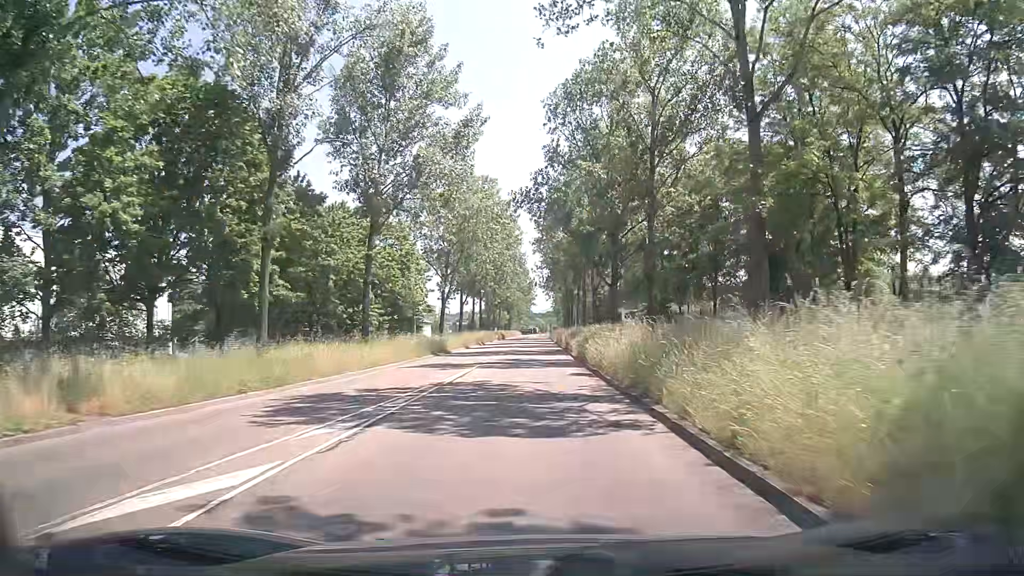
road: secondary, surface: asphalt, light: Day
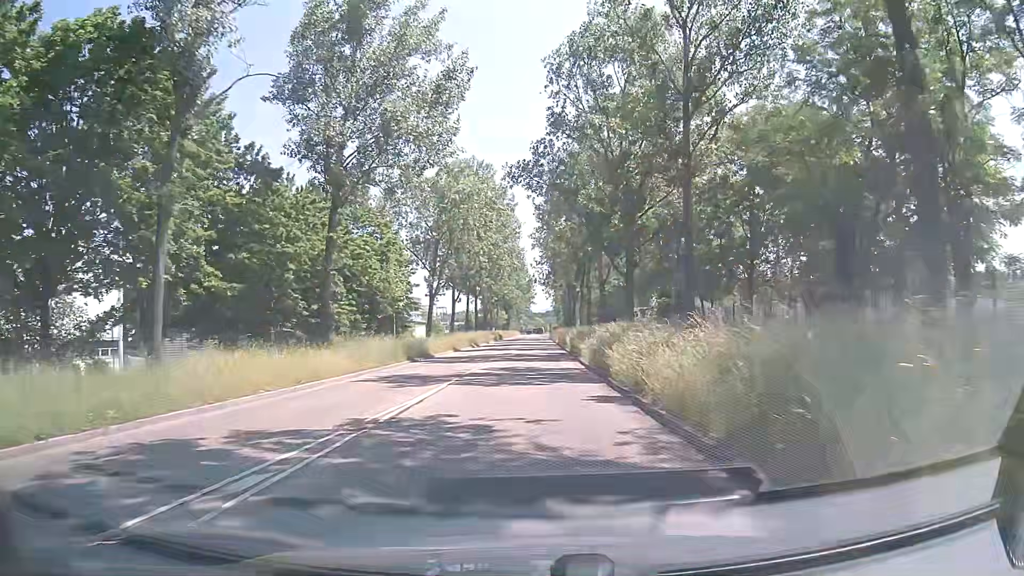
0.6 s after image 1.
(0.0, +7.3) m; 0°
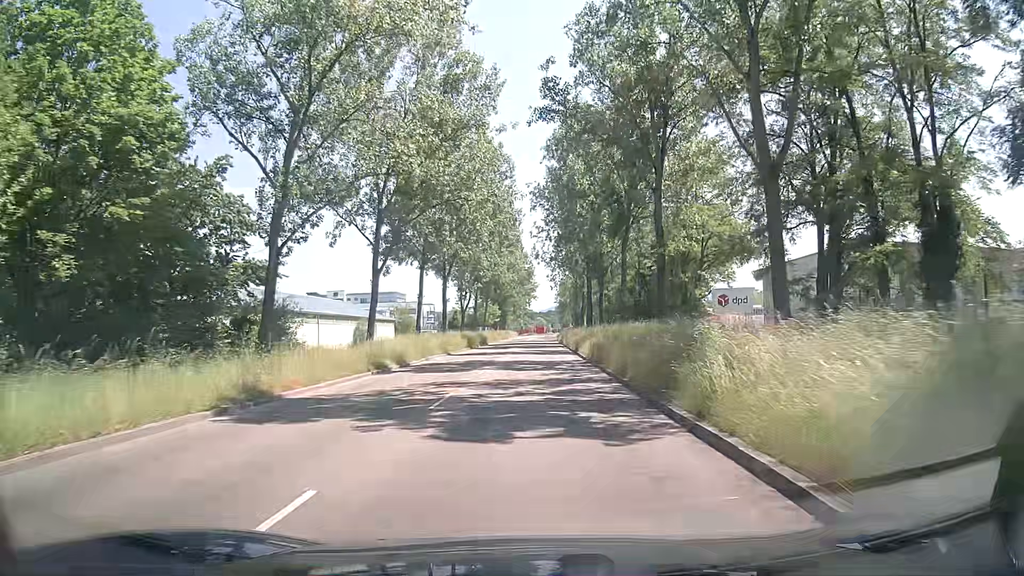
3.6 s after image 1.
(-0.1, +36.2) m; -1°
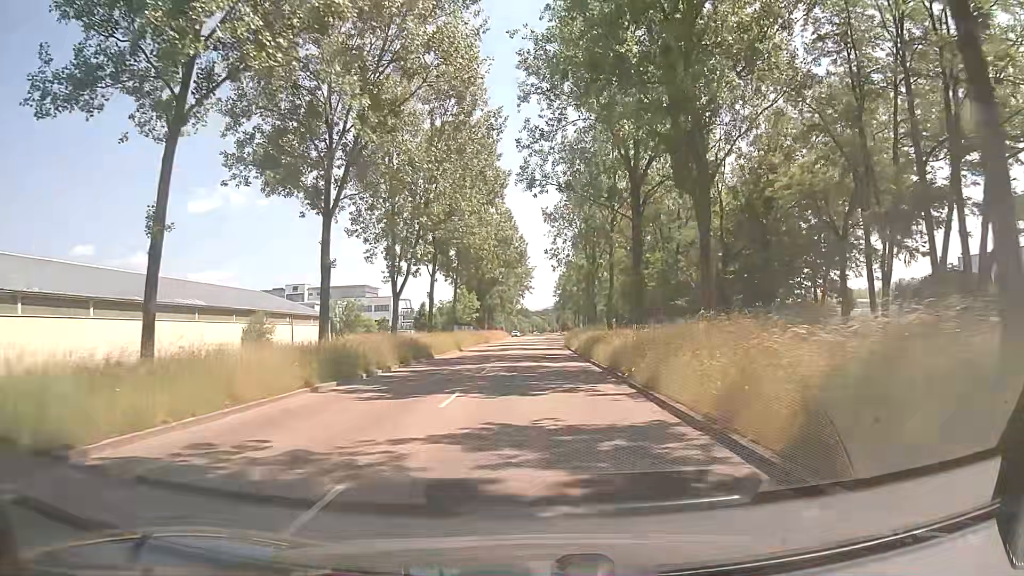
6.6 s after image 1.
(+0.4, +35.9) m; +1°
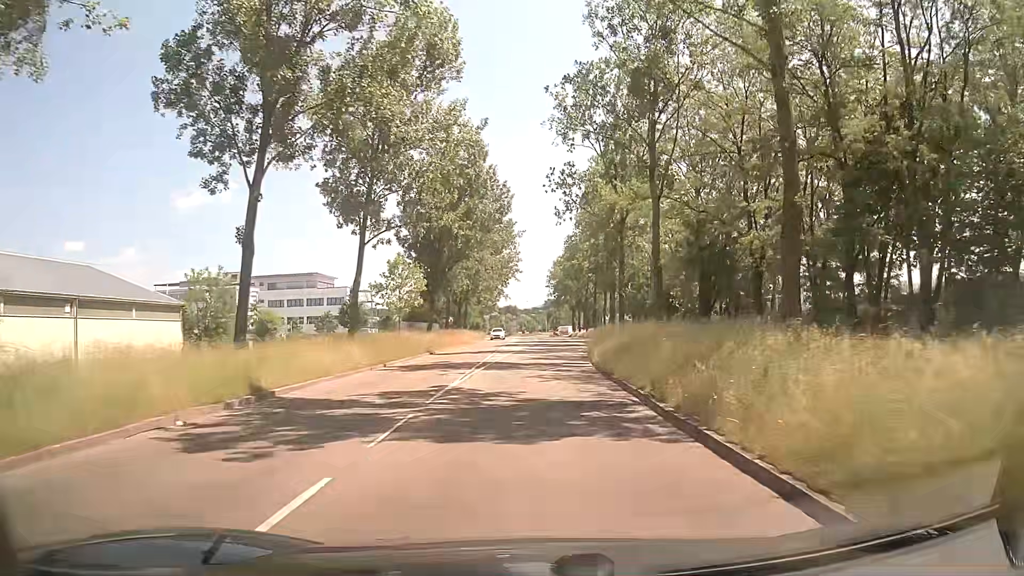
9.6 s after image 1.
(+0.2, +35.9) m; +2°
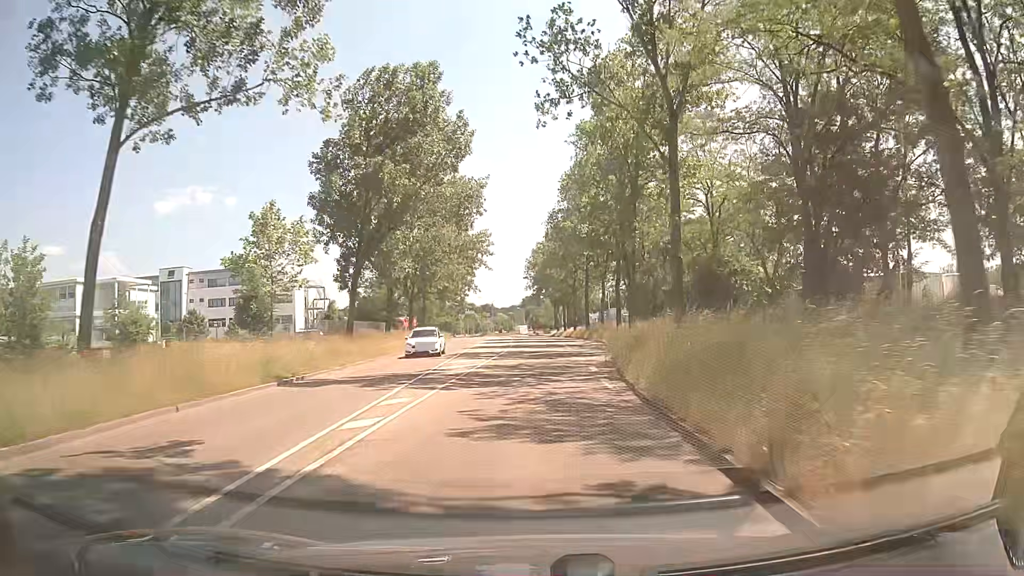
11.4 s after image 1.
(0.0, +21.2) m; +1°
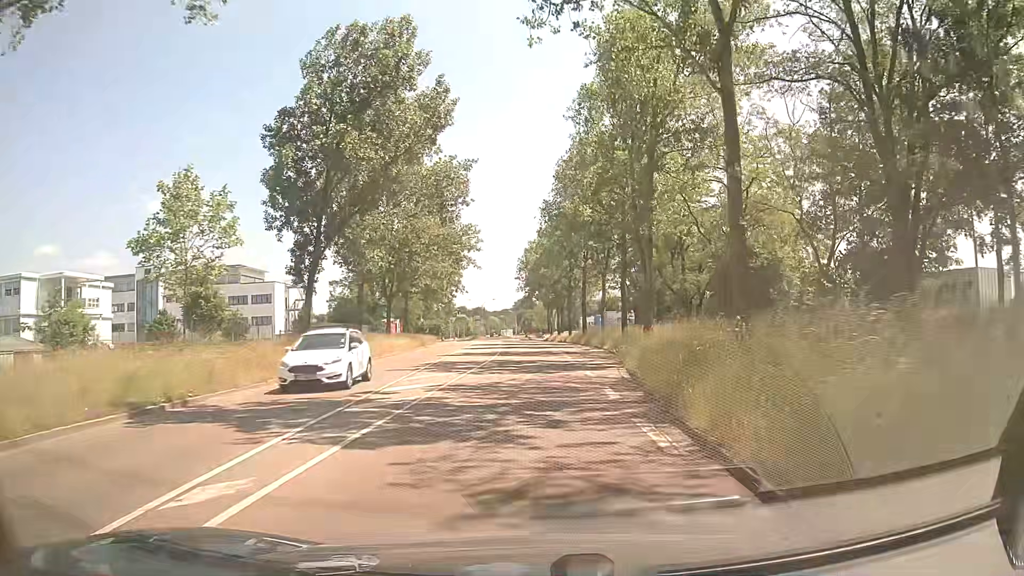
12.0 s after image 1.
(+0.1, +7.1) m; +1°
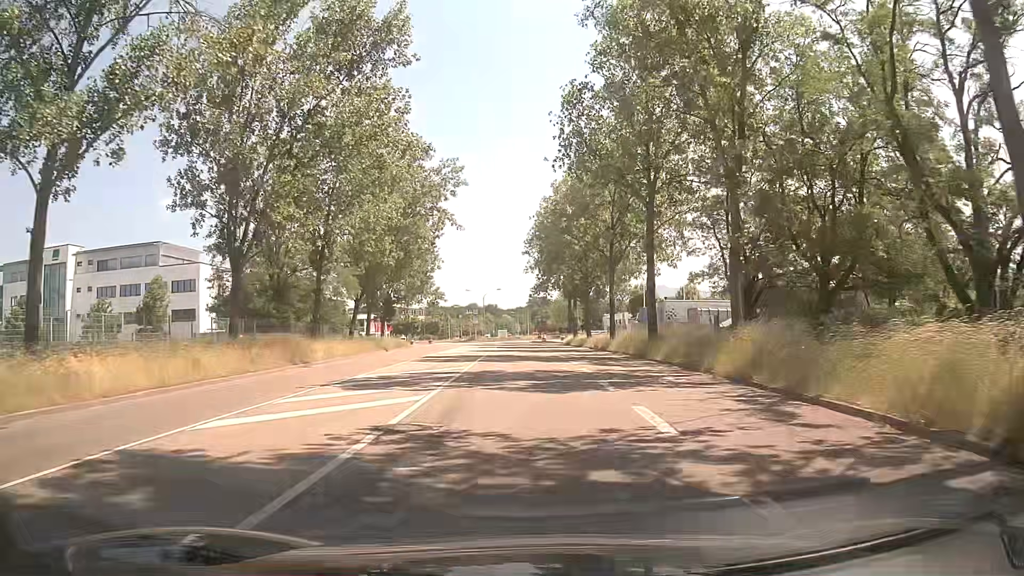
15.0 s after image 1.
(-0.1, +35.3) m; -2°
(0, +10) (0, +20) (0, +30) (-1, +40) (-1, +50) (-1, +60) (-2, +70) (-2, +80) (-2, +90) (-3, +100) m
